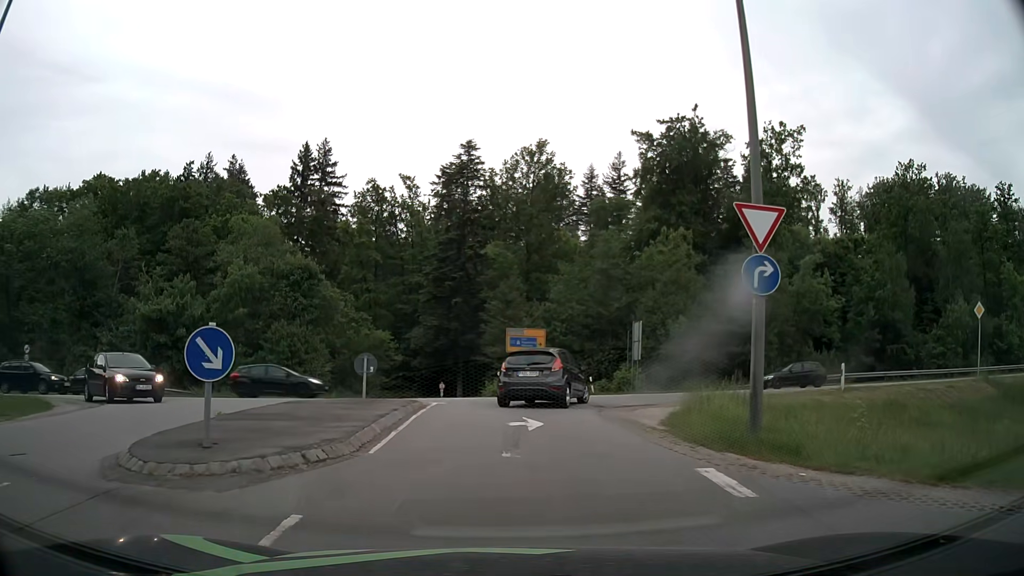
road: residential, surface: asphalt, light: Day
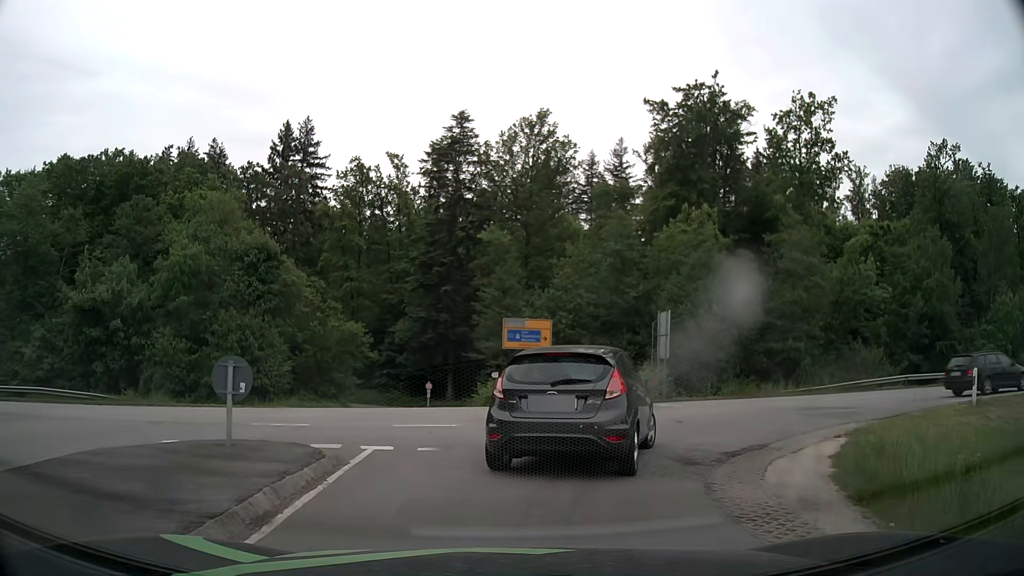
(0.0, +8.3) m; 0°
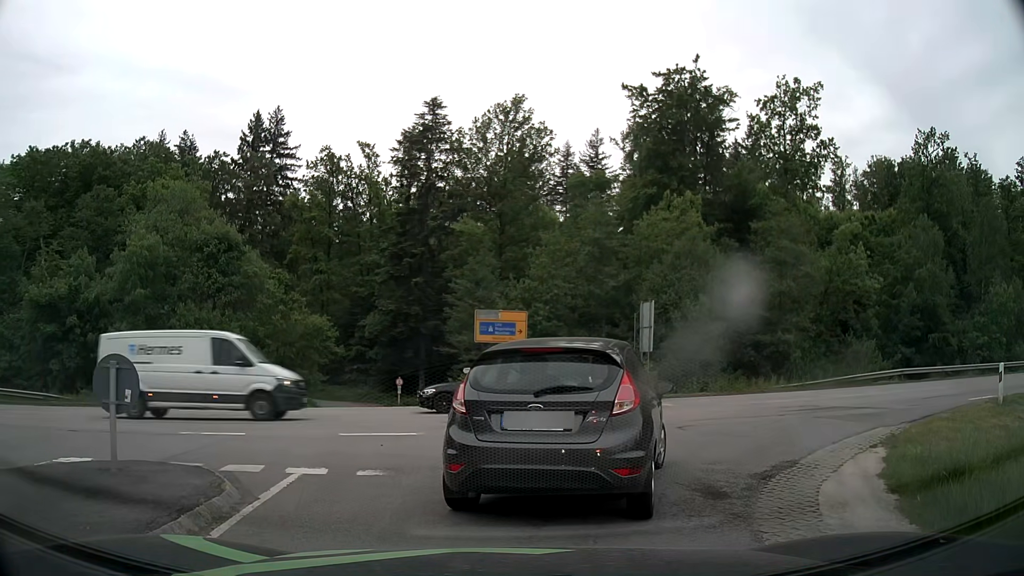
(+0.1, +2.1) m; +4°
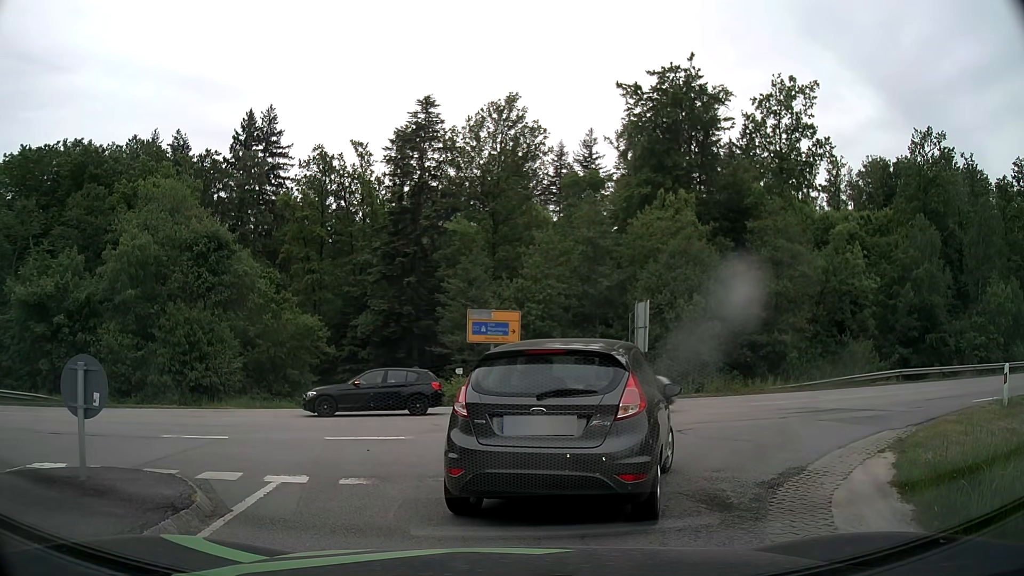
(0.0, +0.5) m; 0°
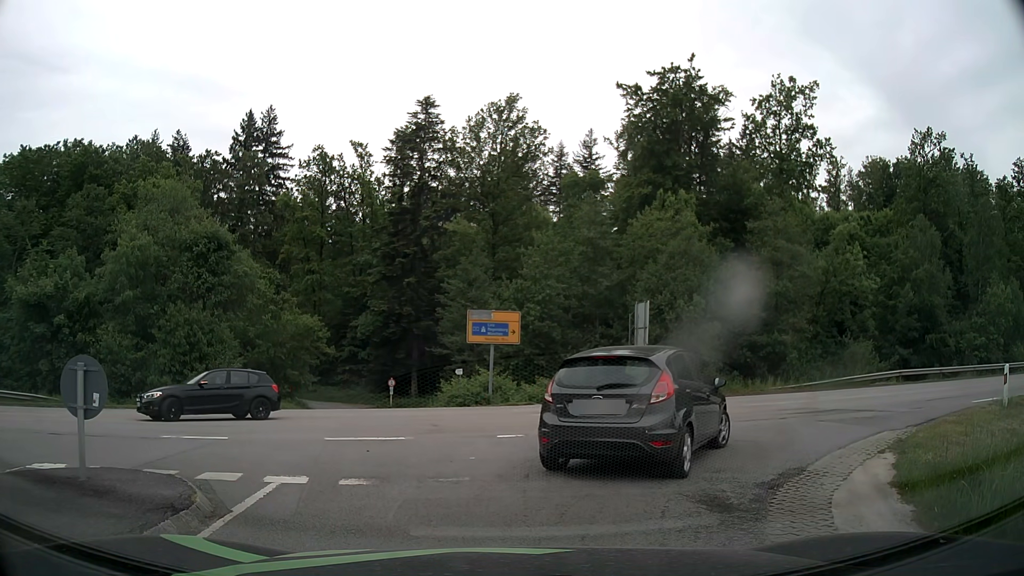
(0.0, 0.0) m; 0°
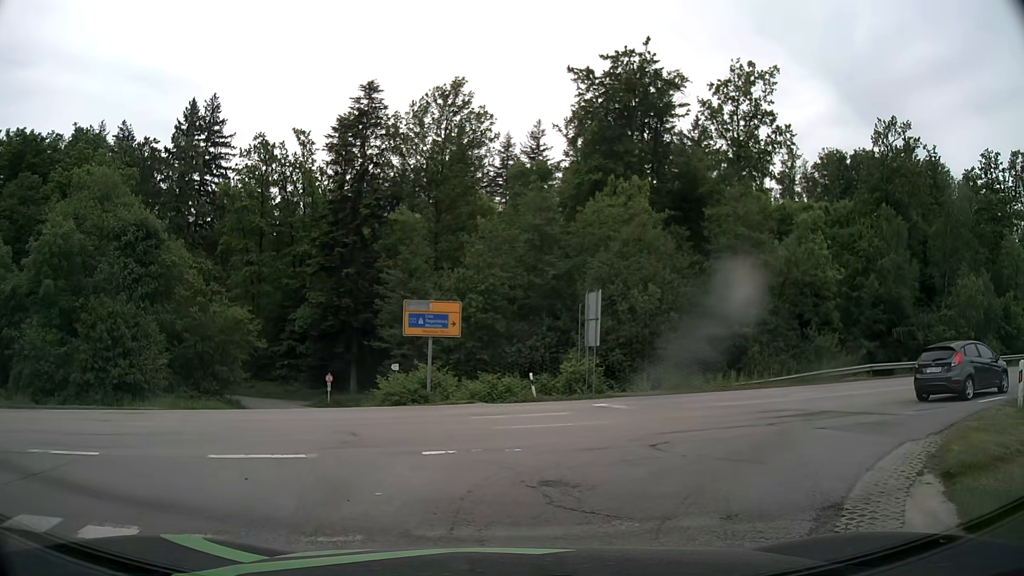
(+0.1, +2.7) m; +3°
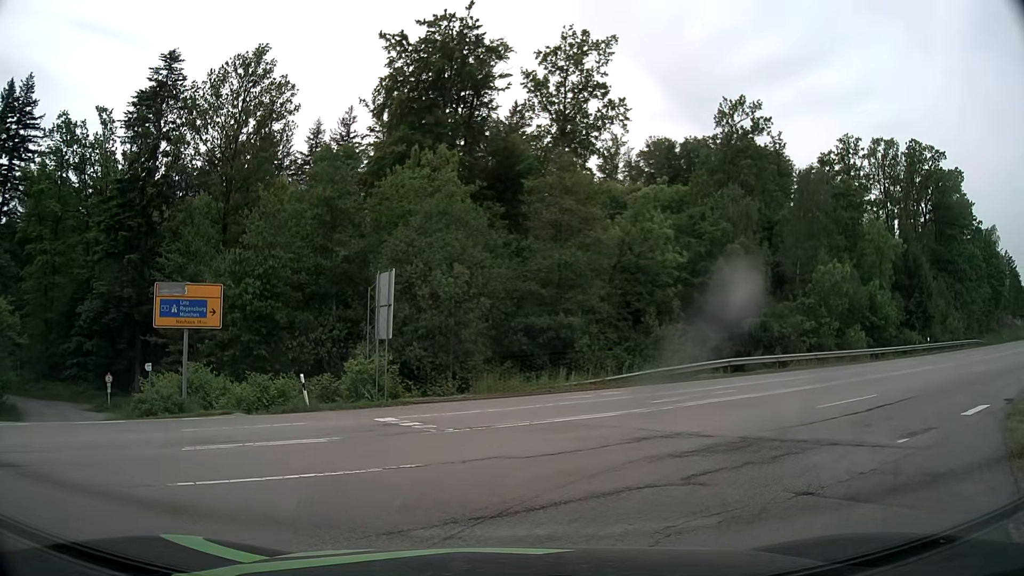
(+0.9, +5.8) m; +16°
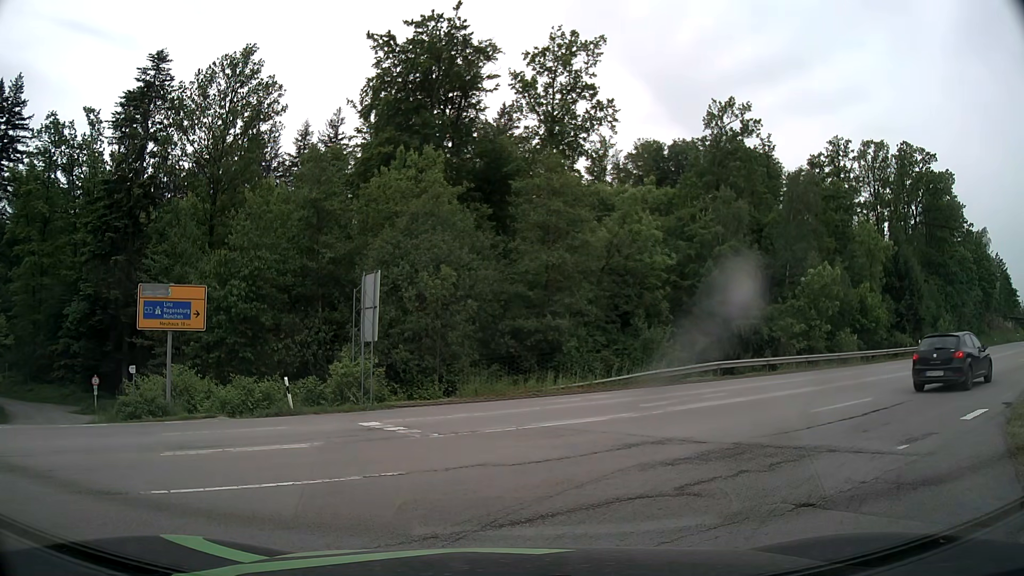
(0.0, +0.4) m; 0°
